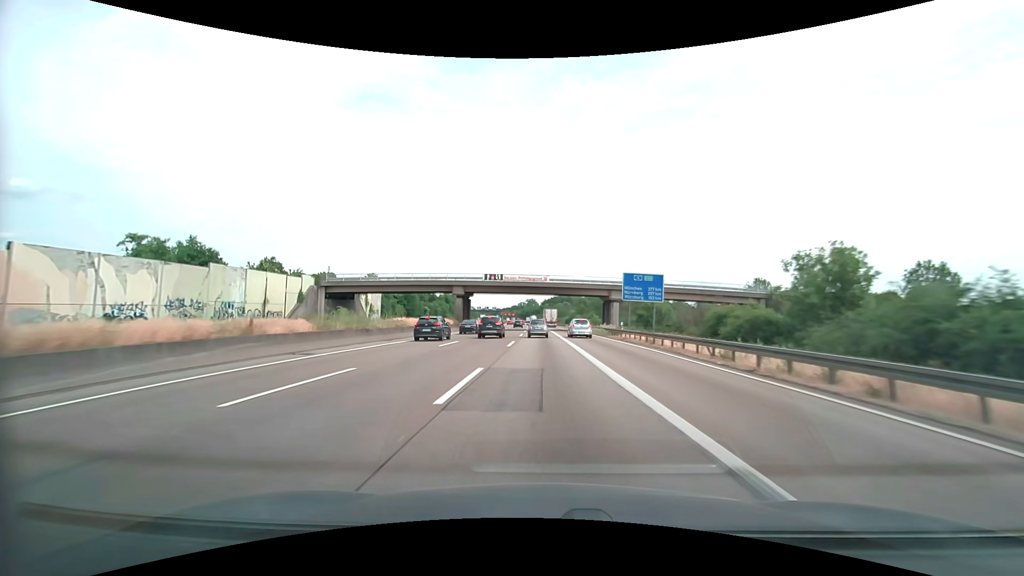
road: motorway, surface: asphalt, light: Day
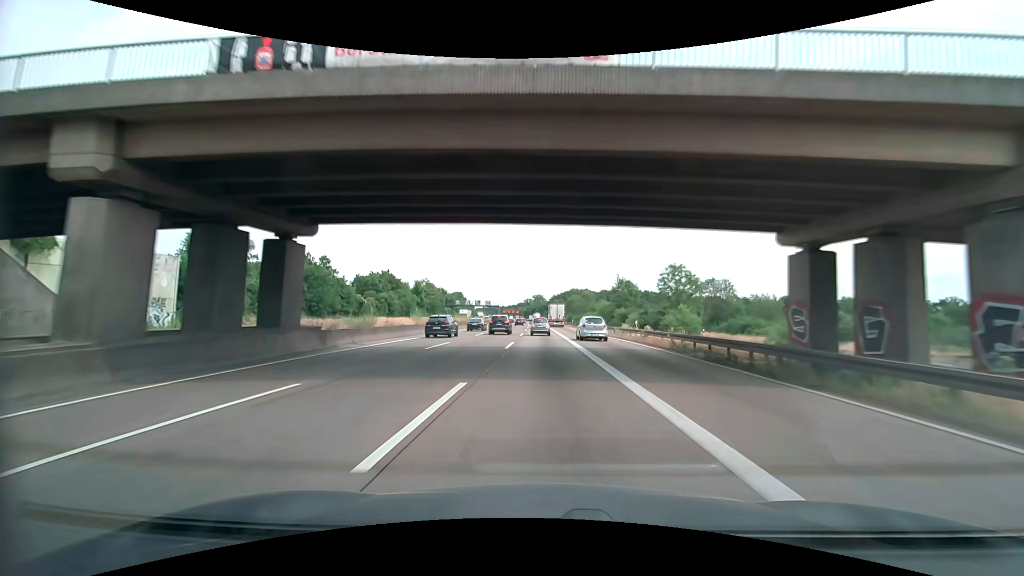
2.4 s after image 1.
(-0.4, +57.3) m; -1°
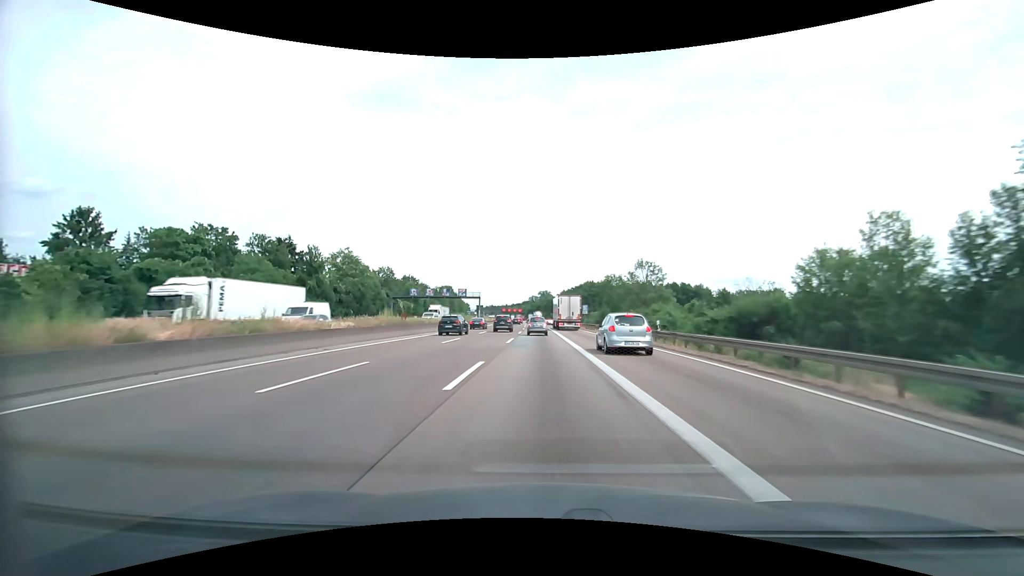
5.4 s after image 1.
(-0.3, +66.9) m; -1°
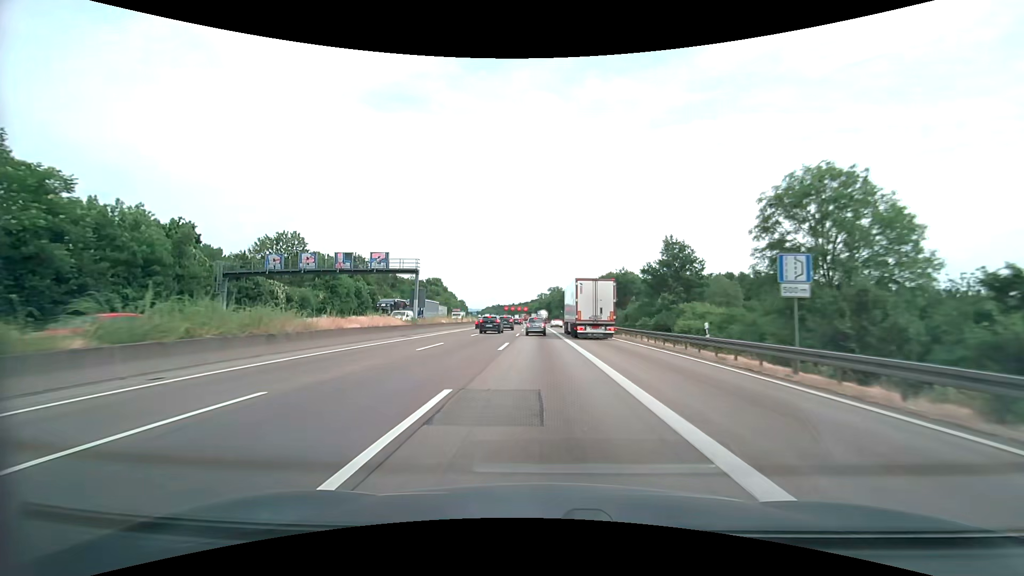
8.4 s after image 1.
(-0.6, +59.7) m; -1°
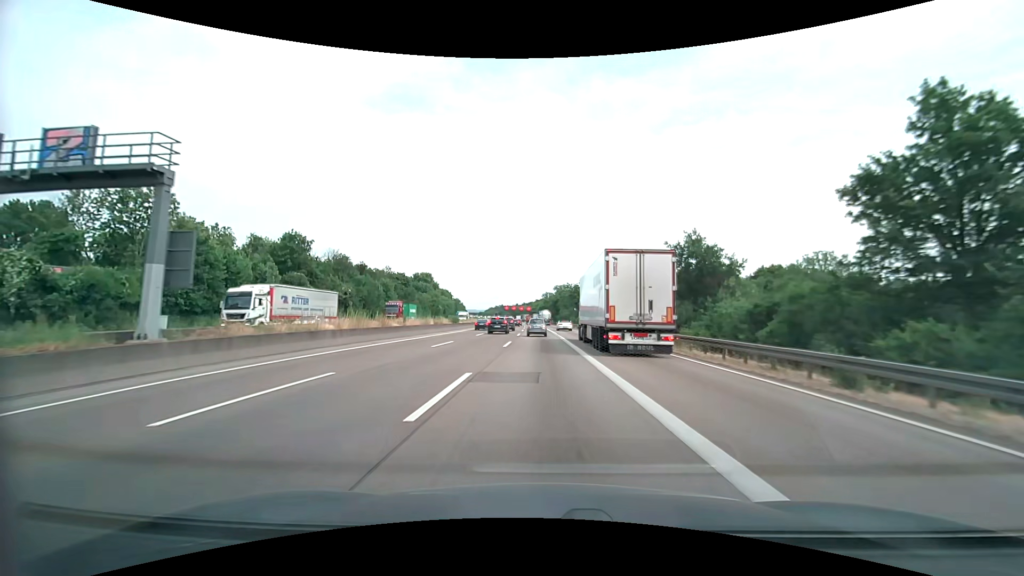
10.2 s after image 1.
(-0.2, +32.6) m; 0°
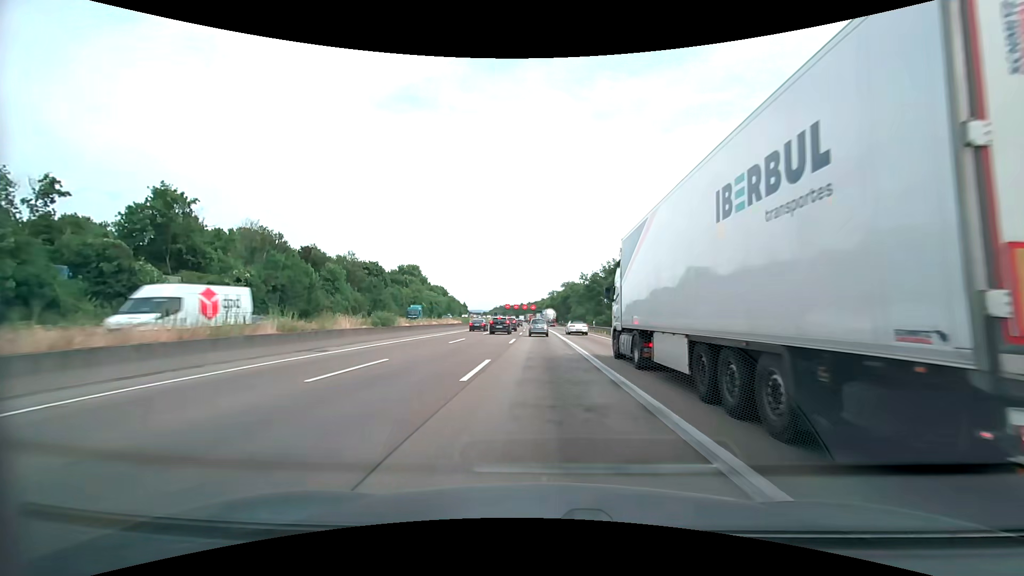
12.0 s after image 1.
(-0.2, +31.7) m; -1°
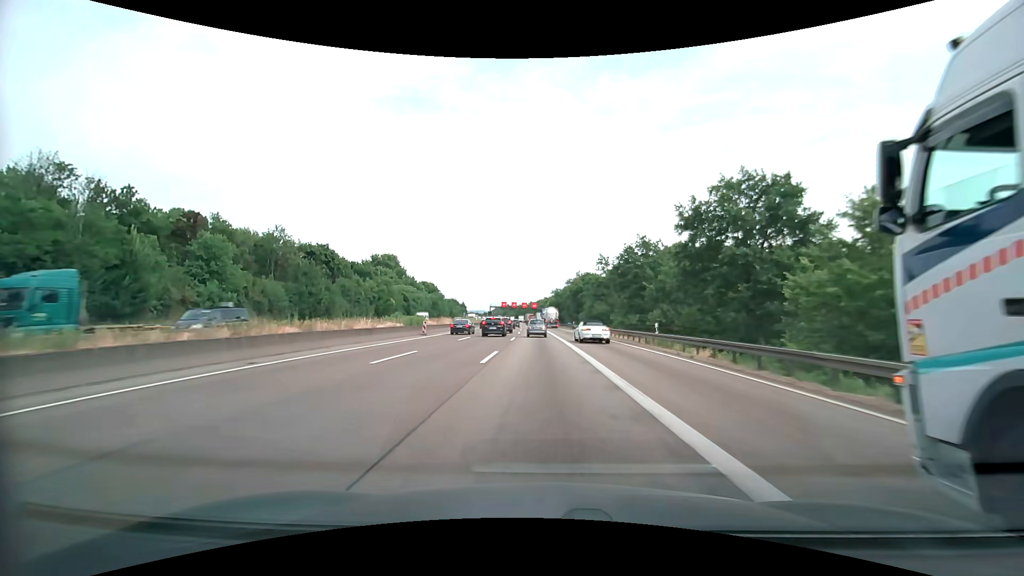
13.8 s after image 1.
(-0.2, +31.4) m; 0°
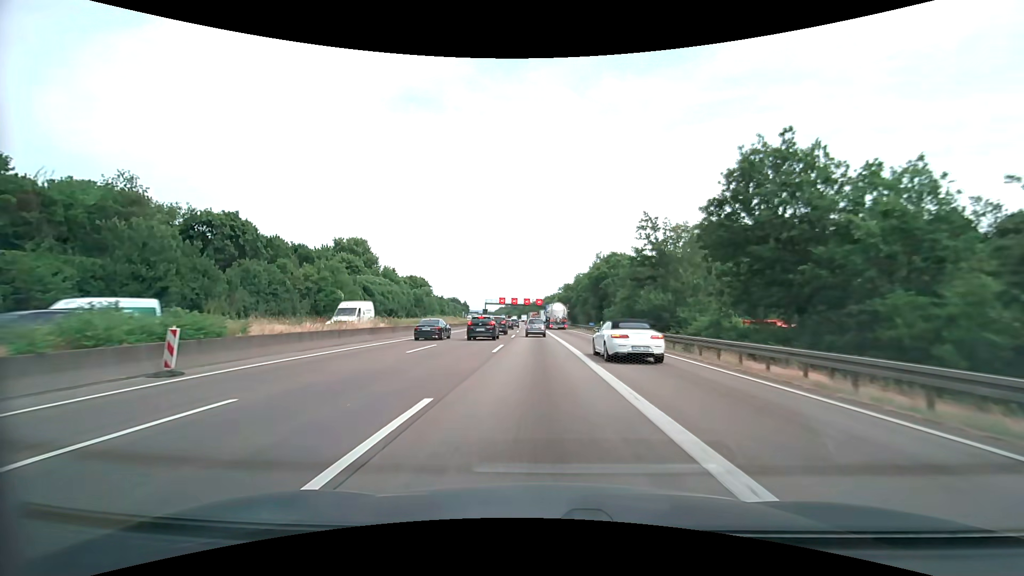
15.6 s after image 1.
(0.0, +30.9) m; 0°
(0, +10) (0, +20) (0, +30) (-1, +40) (-1, +50) (-1, +60) (-1, +70) (-2, +80) (-2, +90) (-2, +100) m
